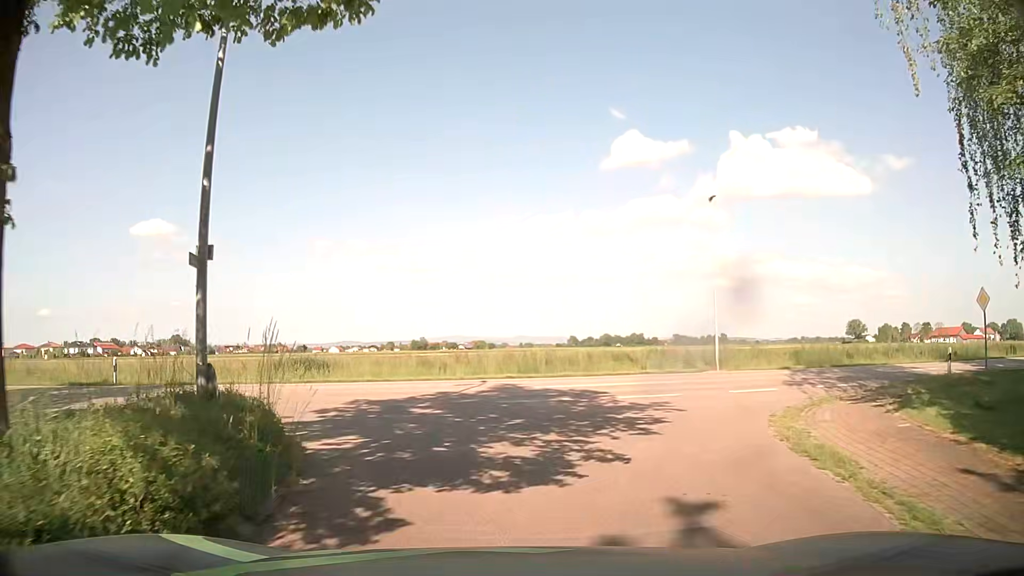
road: residential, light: Day
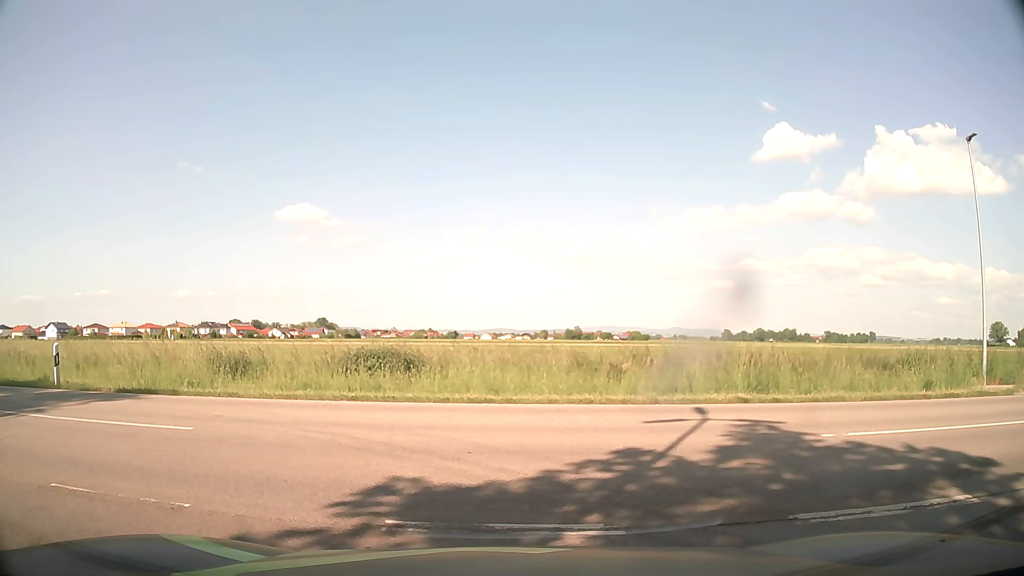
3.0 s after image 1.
(-0.9, +9.8) m; -14°
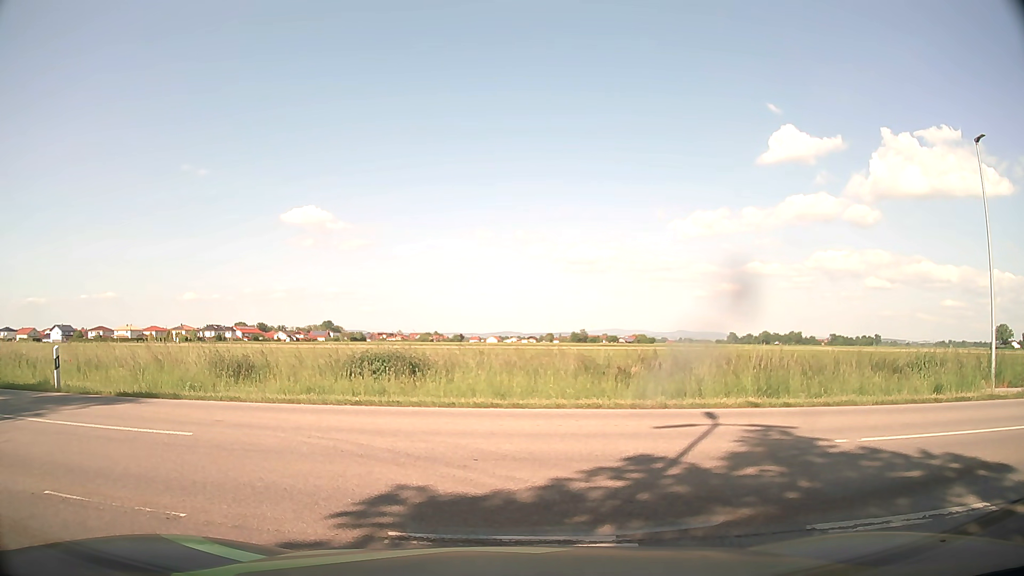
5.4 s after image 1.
(0.0, +0.3) m; 0°
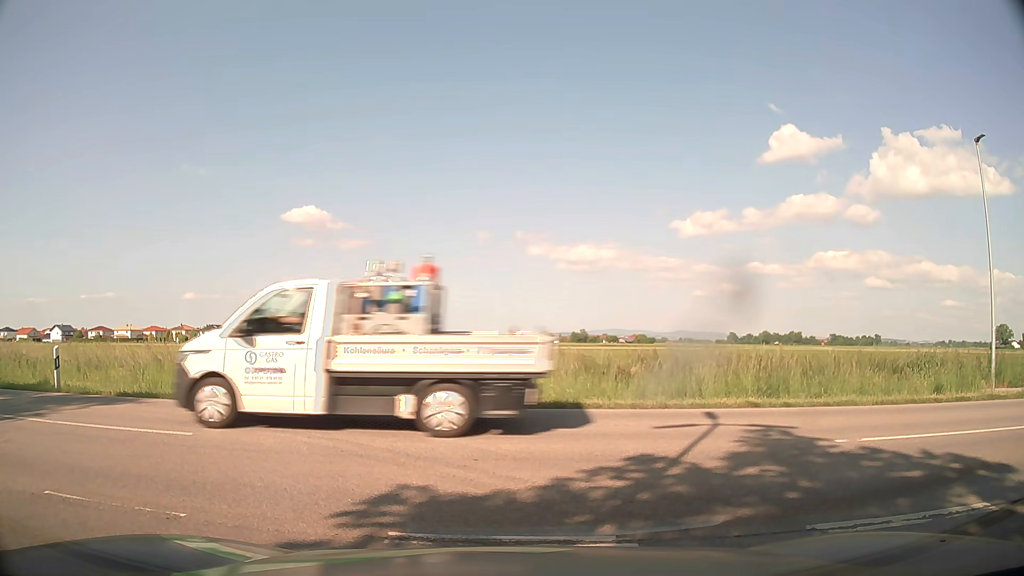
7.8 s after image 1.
(0.0, 0.0) m; 0°
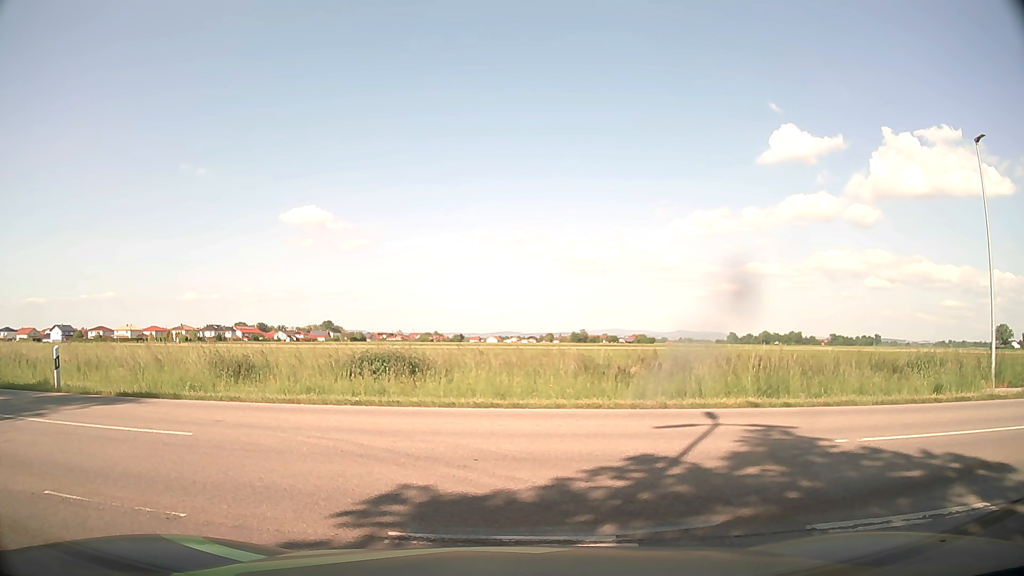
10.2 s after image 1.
(0.0, 0.0) m; 0°
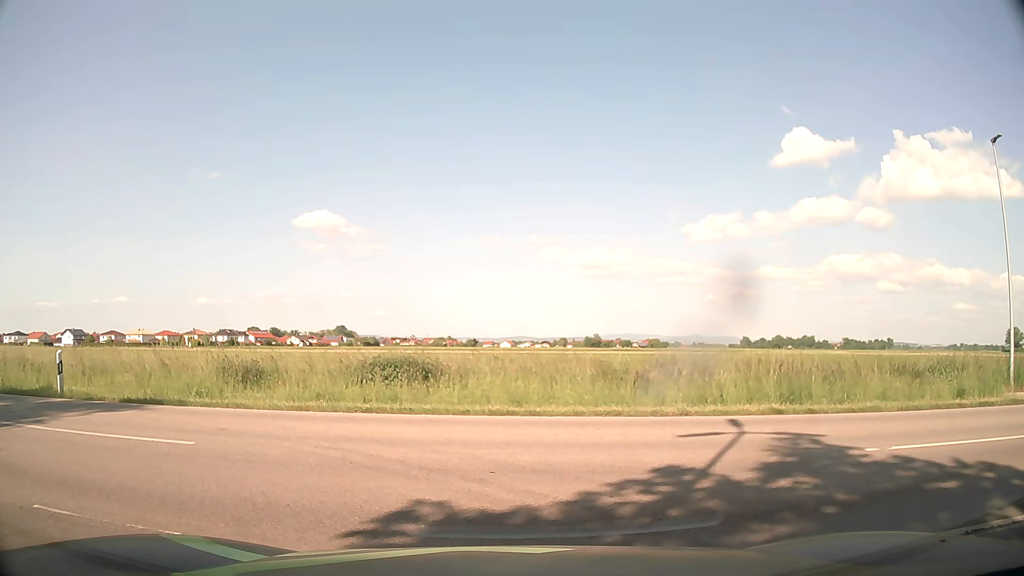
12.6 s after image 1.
(0.0, +0.4) m; 0°
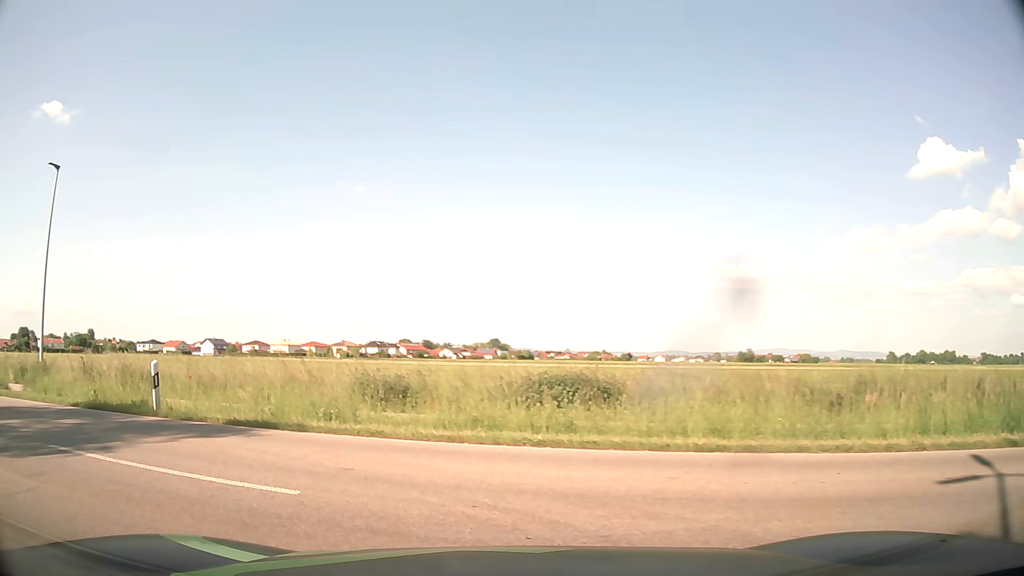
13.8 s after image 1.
(-0.3, +2.6) m; -14°
